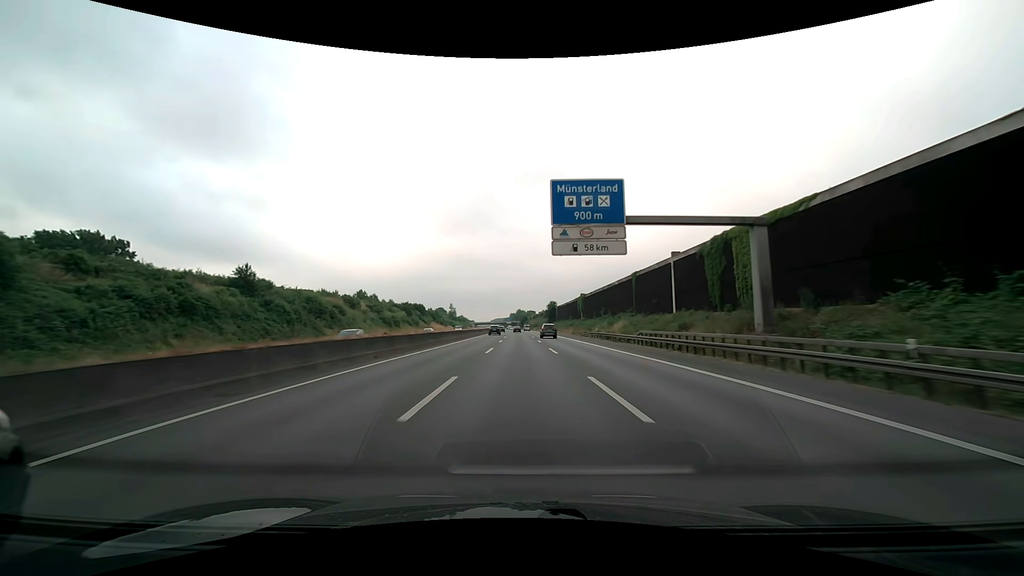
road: motorway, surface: asphalt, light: Day
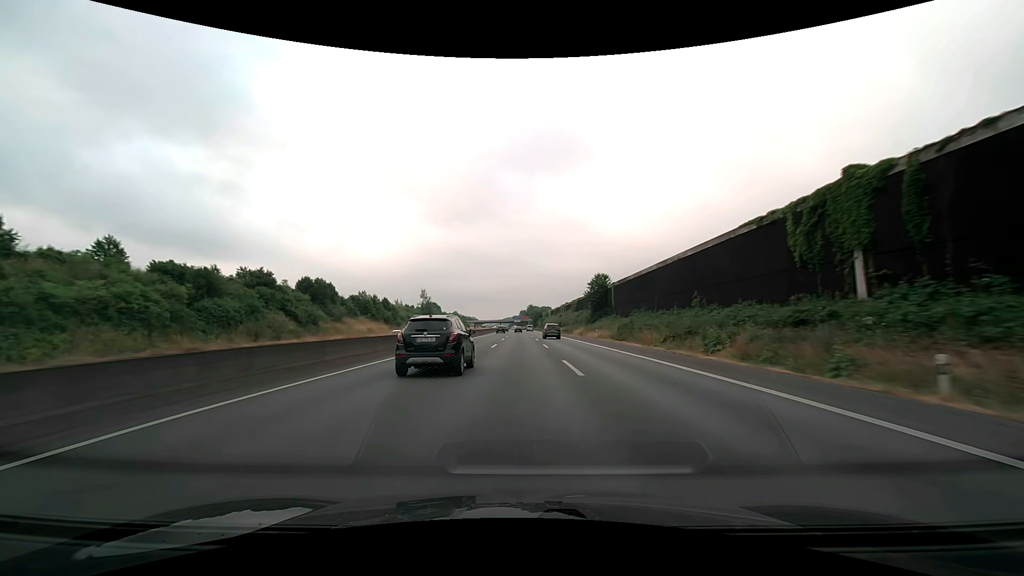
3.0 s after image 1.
(-1.1, +101.4) m; -1°
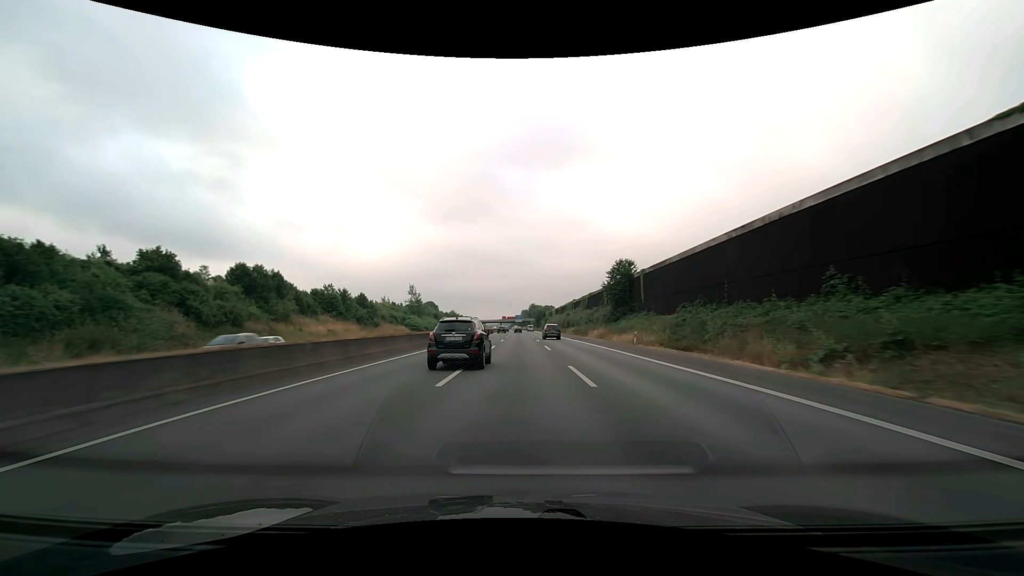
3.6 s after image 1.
(0.0, +20.4) m; 0°
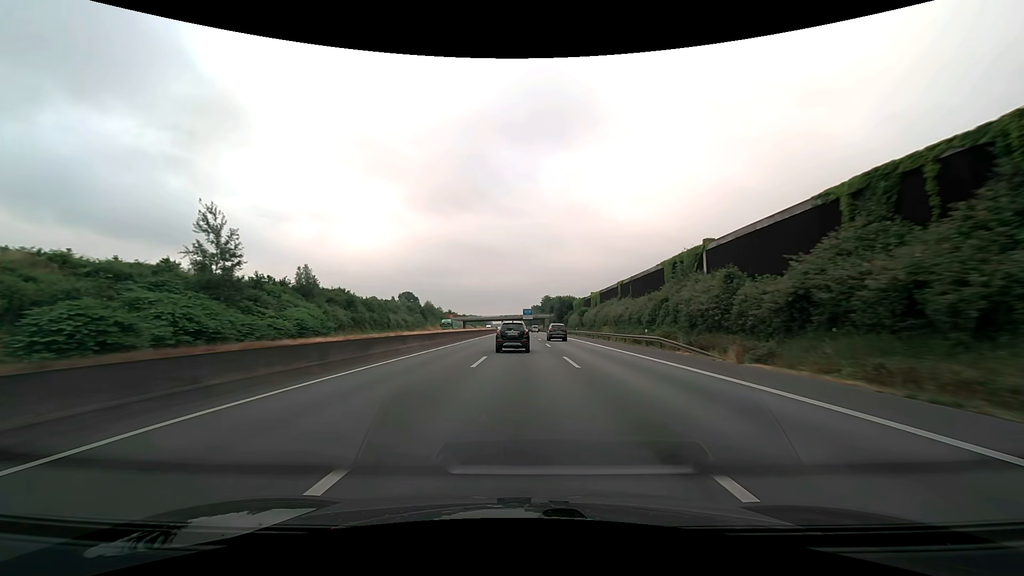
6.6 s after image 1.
(-0.9, +102.7) m; -1°
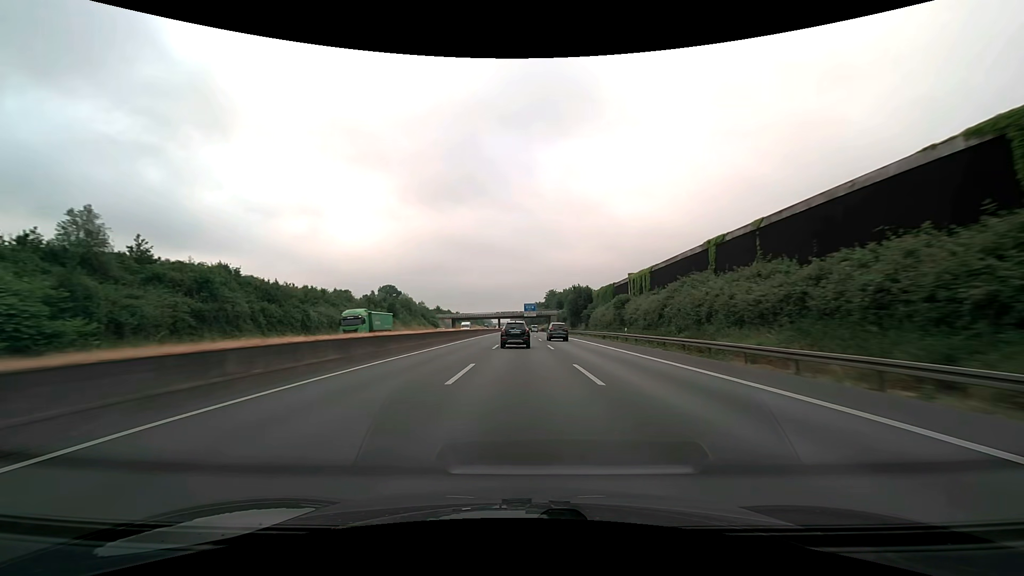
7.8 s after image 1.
(0.0, +41.2) m; 0°
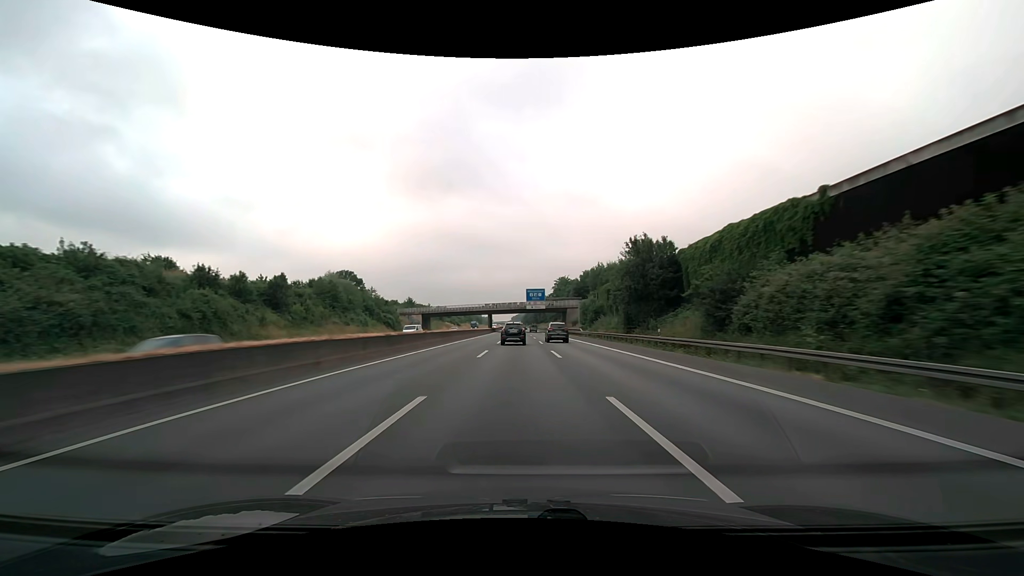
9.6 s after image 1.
(-0.1, +61.9) m; 0°
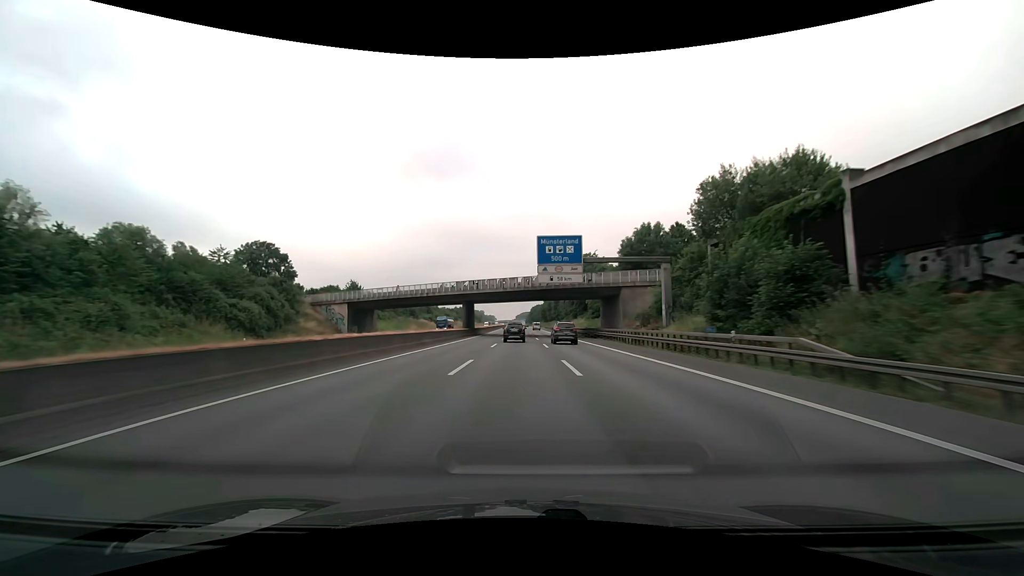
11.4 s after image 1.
(-0.3, +61.9) m; -1°
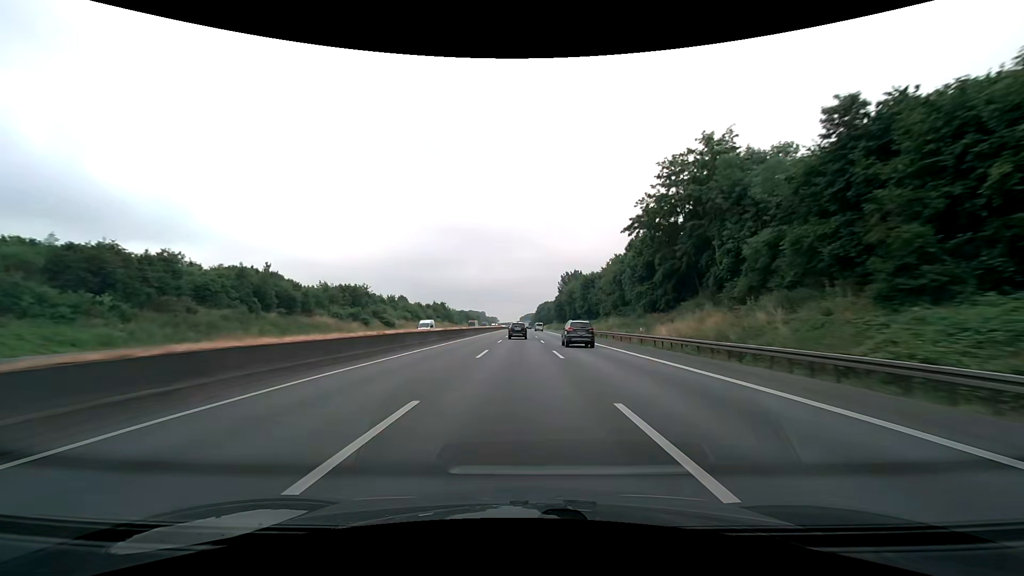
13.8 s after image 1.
(-0.4, +82.6) m; -1°
(0, +10) (0, +20) (0, +30) (0, +40) (0, +50) (0, +60) (0, +70) (0, +80) (0, +90) (0, +100) m
